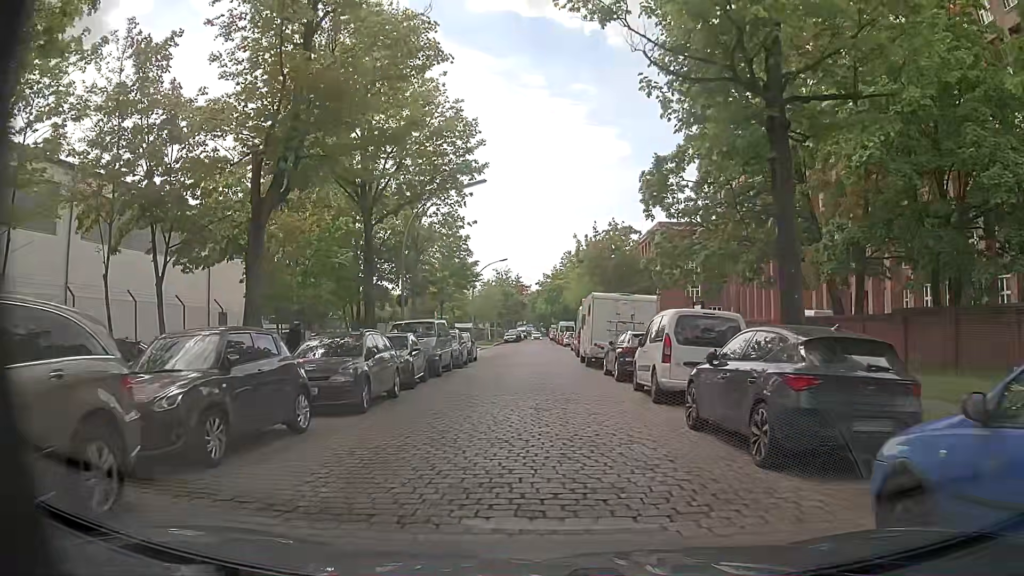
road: unclassified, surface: sett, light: Day
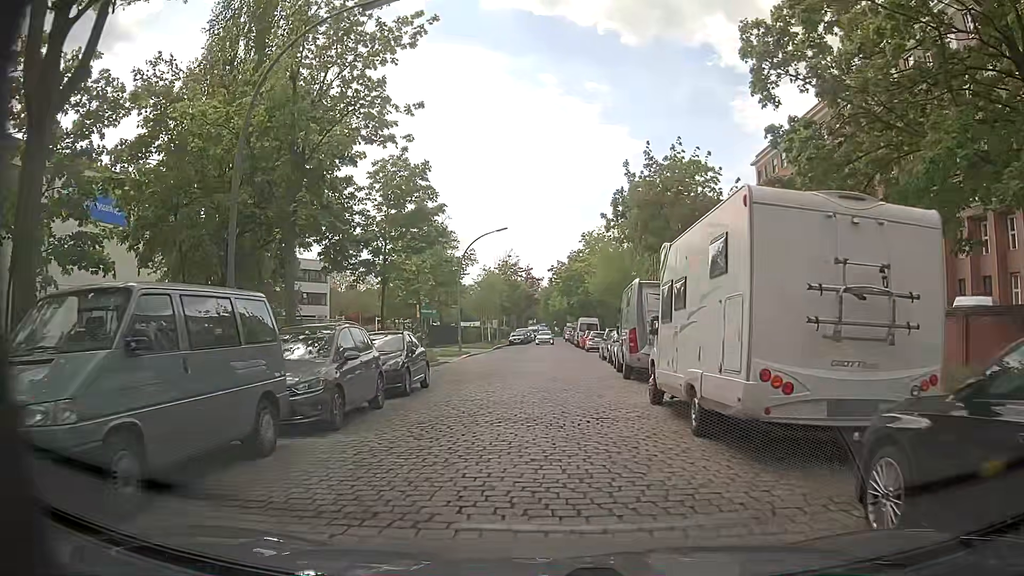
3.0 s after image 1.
(+0.1, +17.5) m; +1°
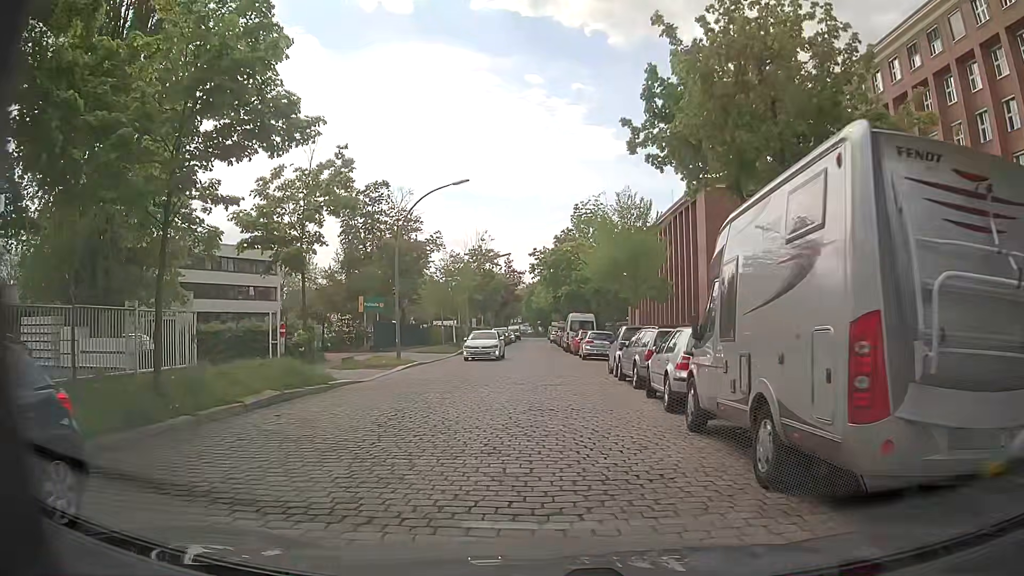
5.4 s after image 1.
(-0.1, +13.6) m; -1°
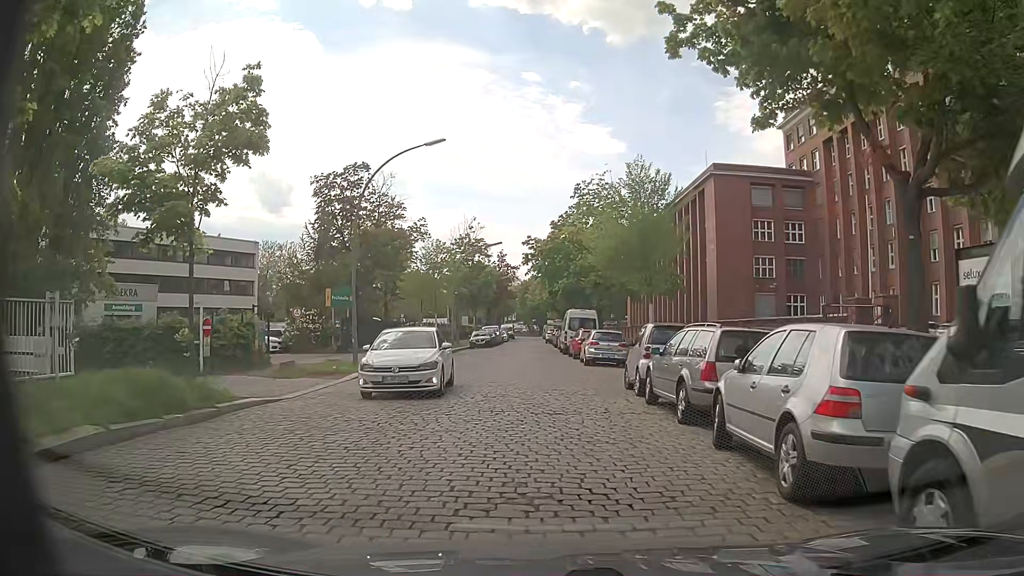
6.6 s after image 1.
(+0.1, +6.0) m; +1°
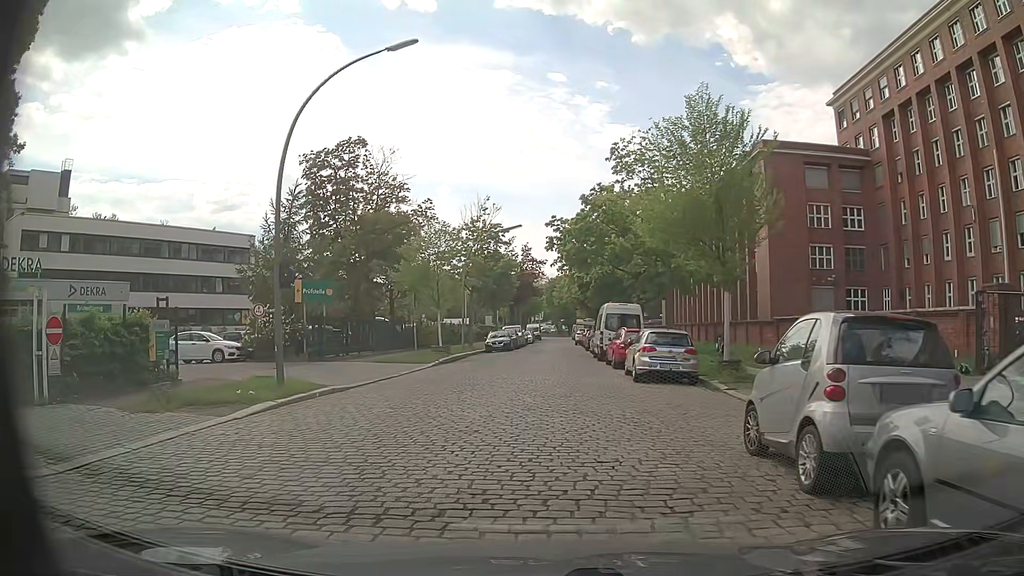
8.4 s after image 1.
(0.0, +8.6) m; -2°
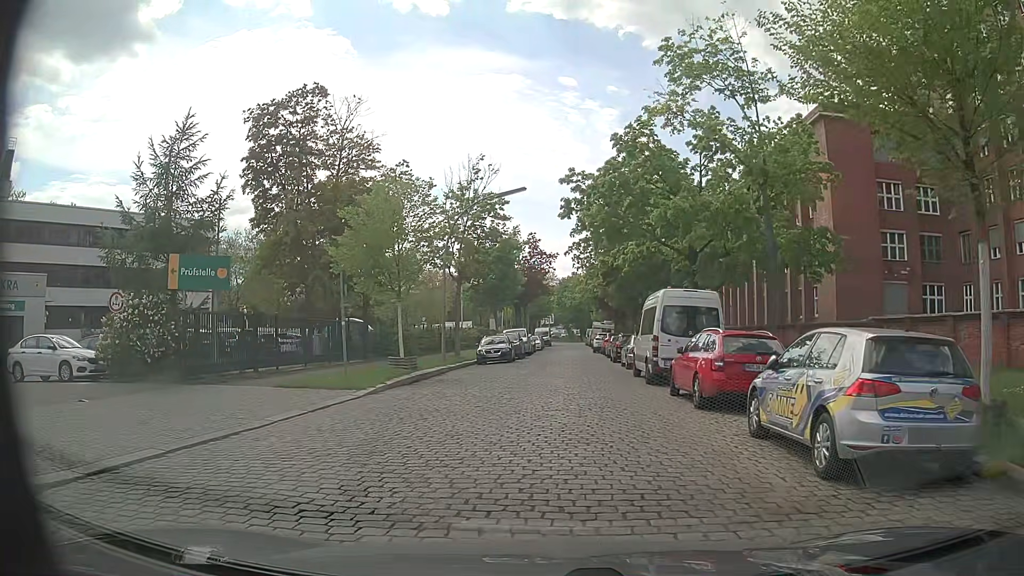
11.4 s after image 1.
(-0.4, +11.9) m; -2°
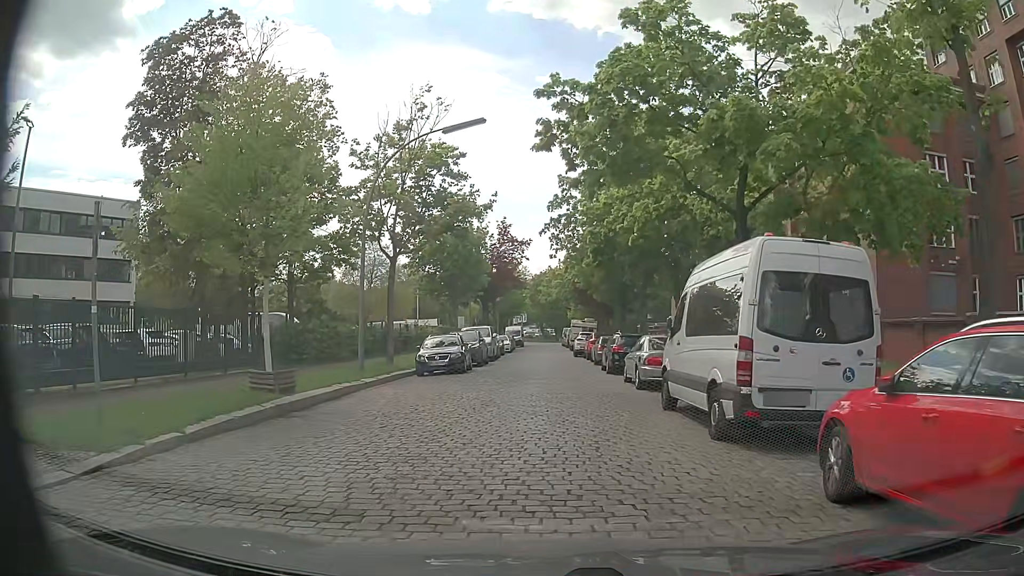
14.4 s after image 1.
(+0.2, +9.9) m; +3°
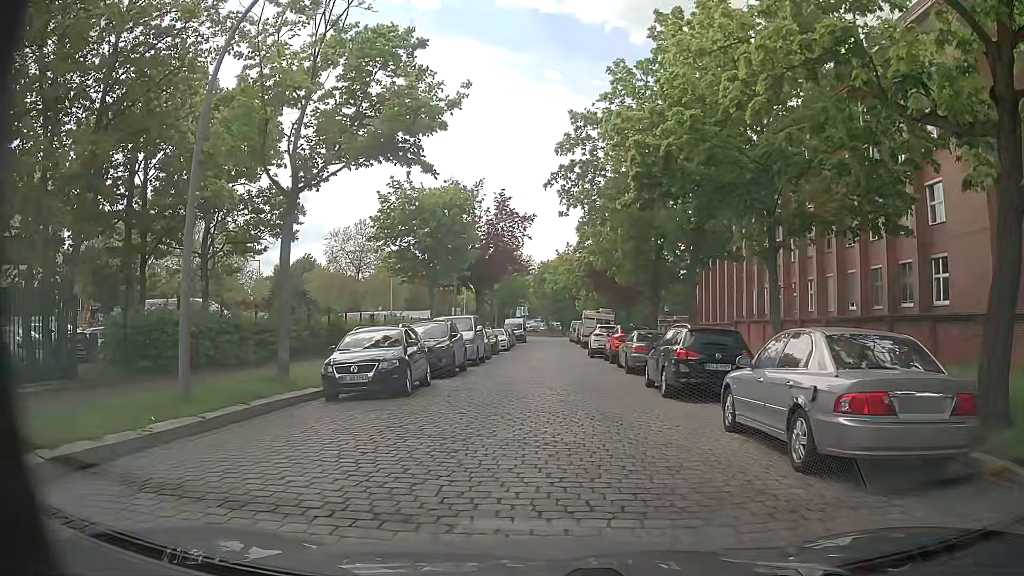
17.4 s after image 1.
(-0.2, +10.9) m; -2°
(0, +10) (+1, +20) (+1, +30) (+1, +40) (+2, +50) (+2, +60) (+2, +70) (+2, +80) (+3, +90) (+4, +100) m
